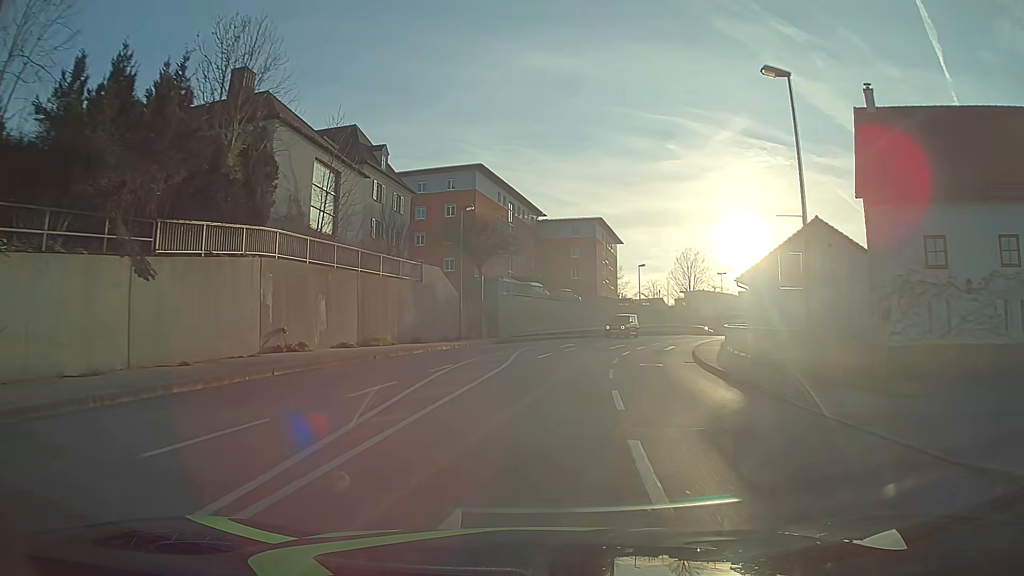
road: tertiary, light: Day
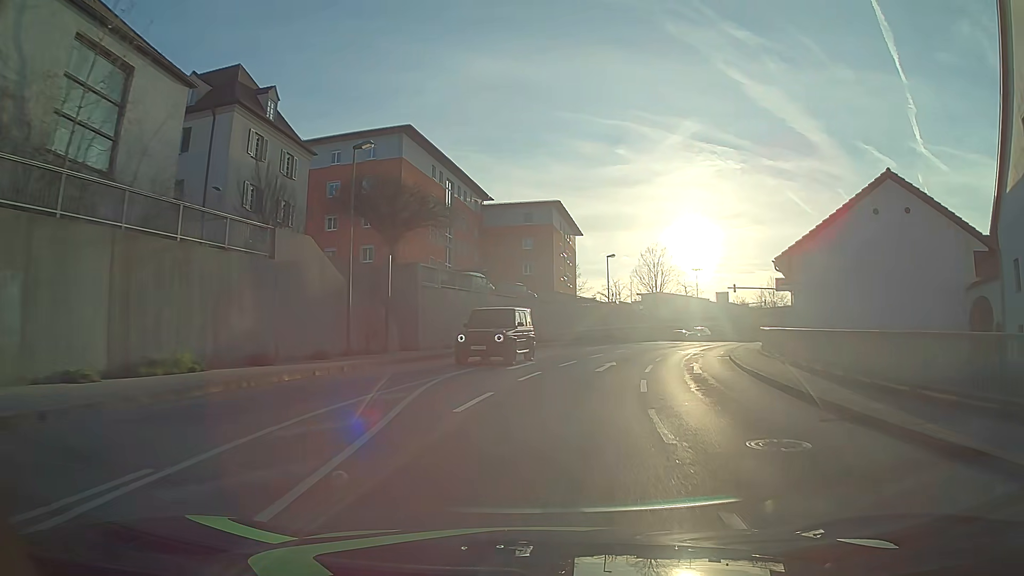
(+0.3, +15.3) m; +4°
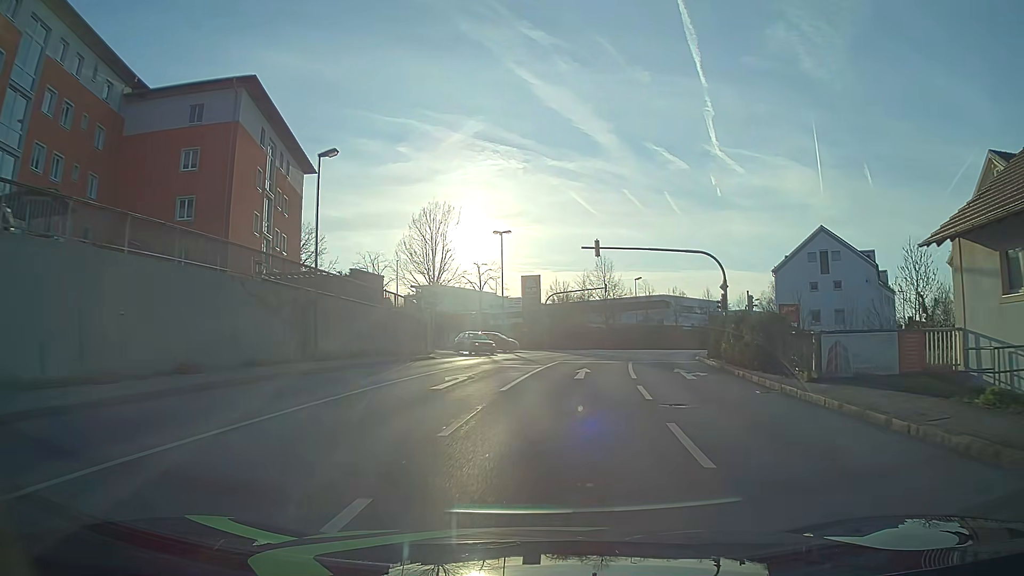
(+6.0, +37.2) m; +18°
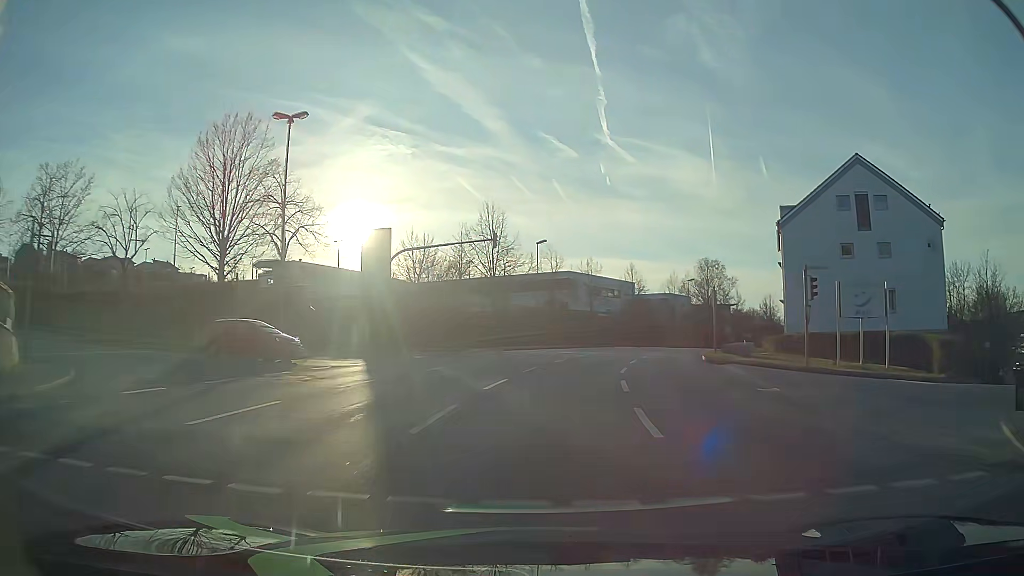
(+2.9, +30.5) m; +10°
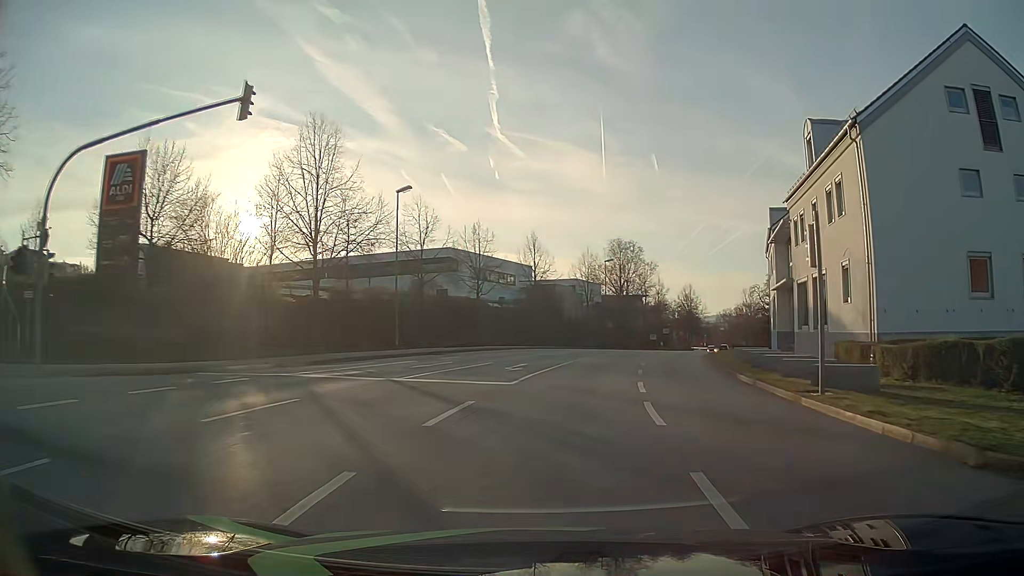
(+1.6, +23.3) m; +9°
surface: asphalt
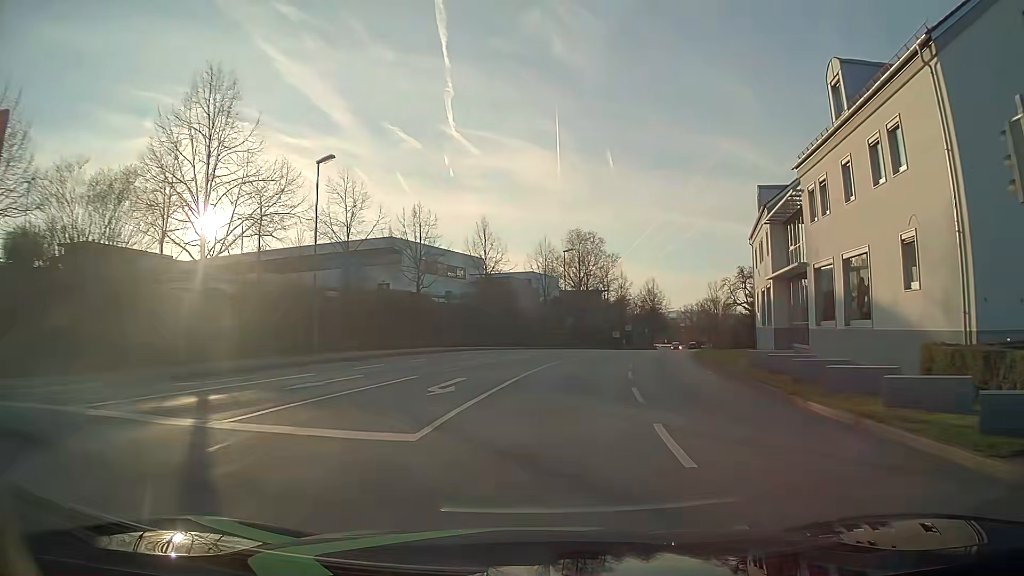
(+0.3, +7.8) m; +4°
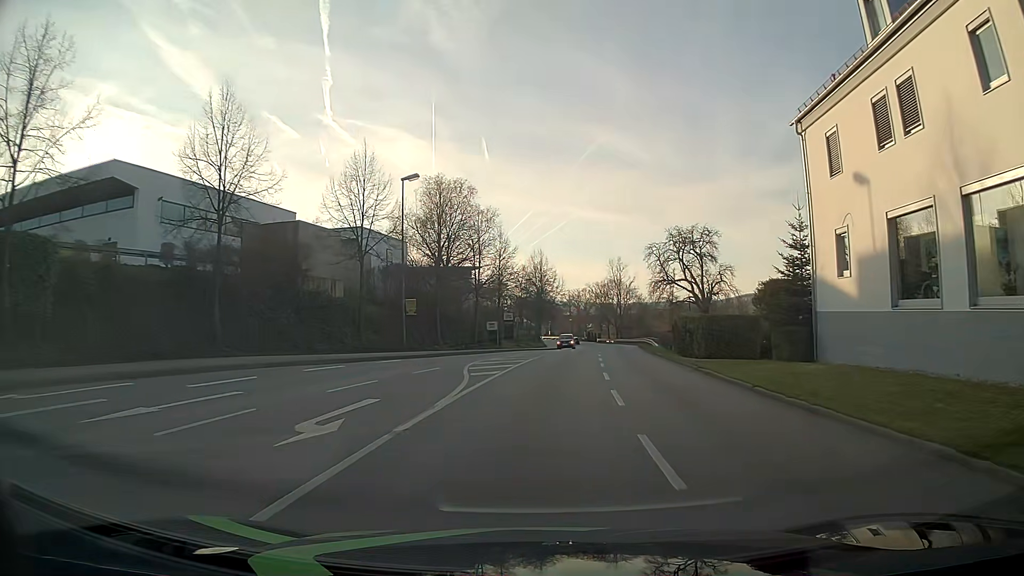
(+3.2, +31.1) m; +11°
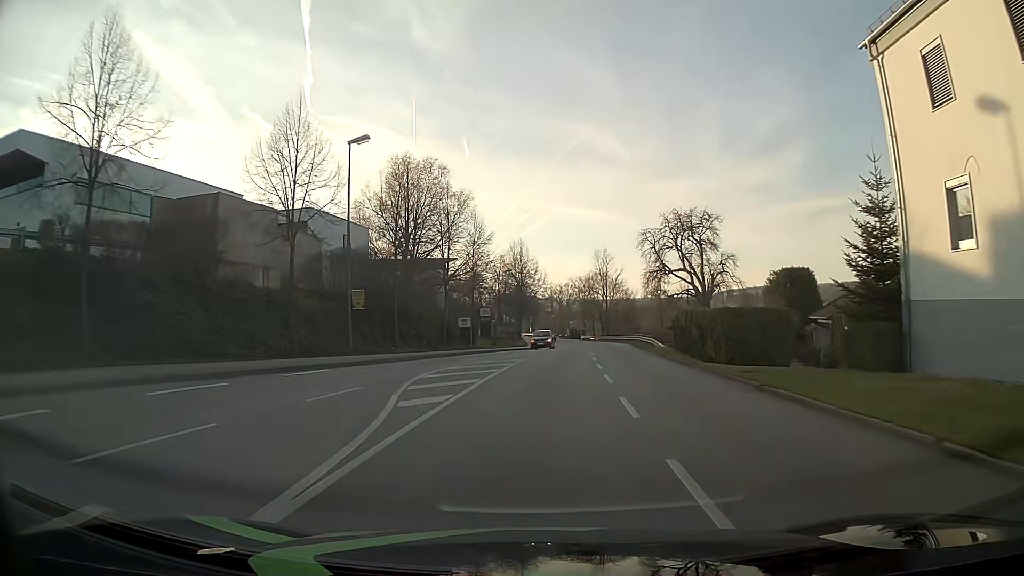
(+0.1, +7.8) m; +2°
(0, +10) (+1, +20) (+1, +30) (+2, +40) (+3, +50) (+4, +60) (+5, +70) (+5, +80) (+6, +90) (+5, +100) m
